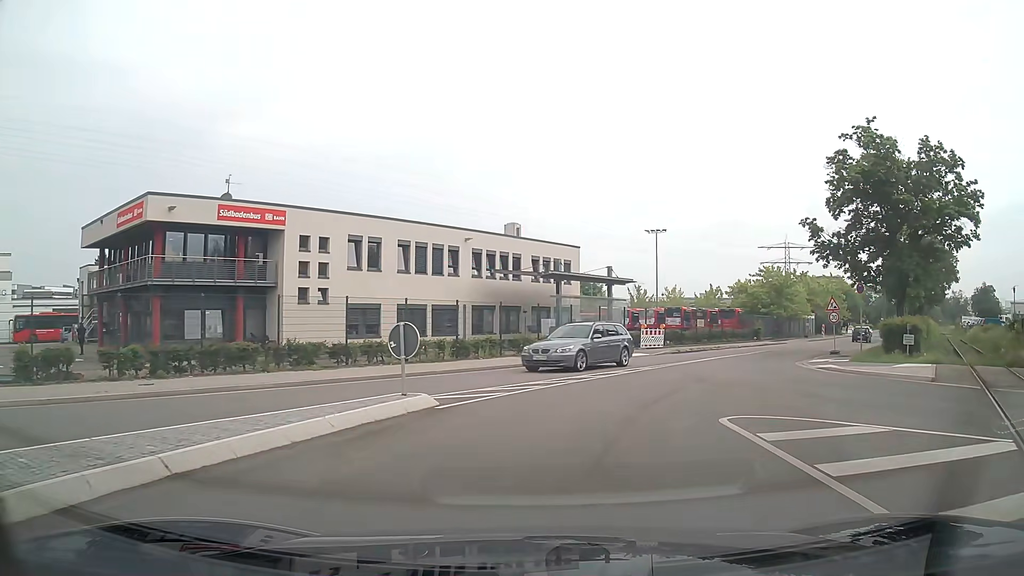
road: unclassified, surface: asphalt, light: Day
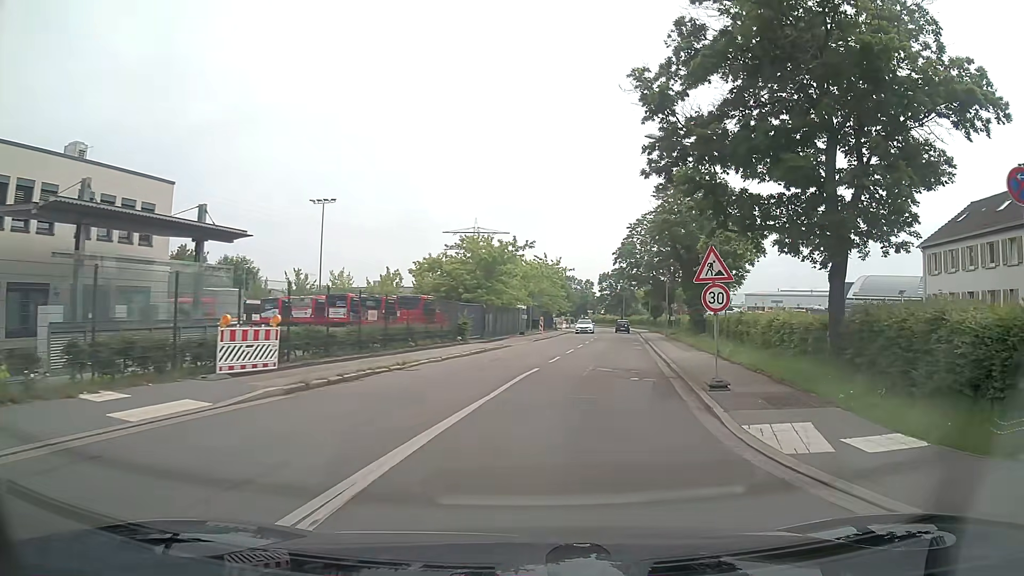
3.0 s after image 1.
(+5.0, +21.1) m; +28°
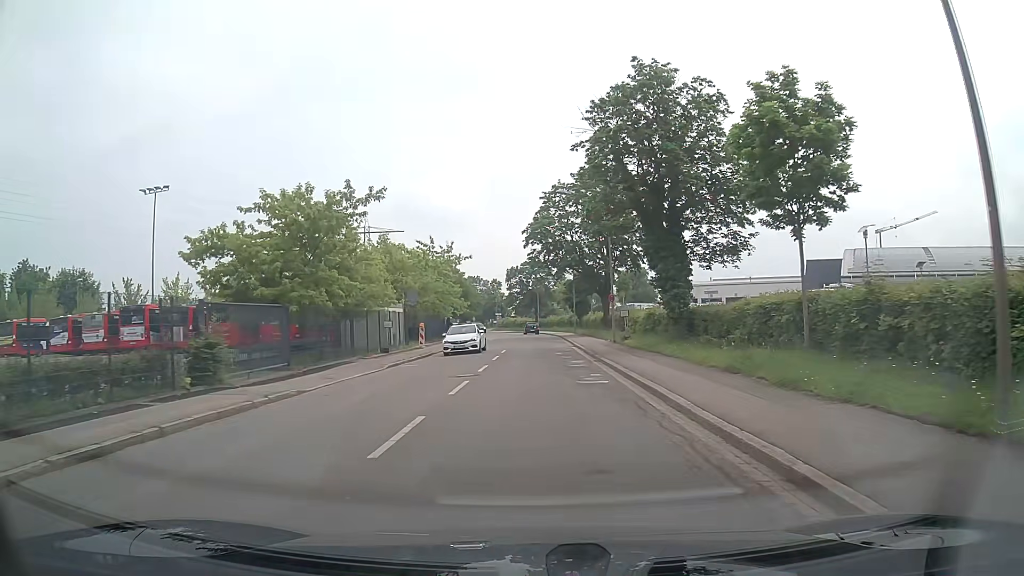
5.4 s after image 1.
(+1.9, +20.9) m; +8°
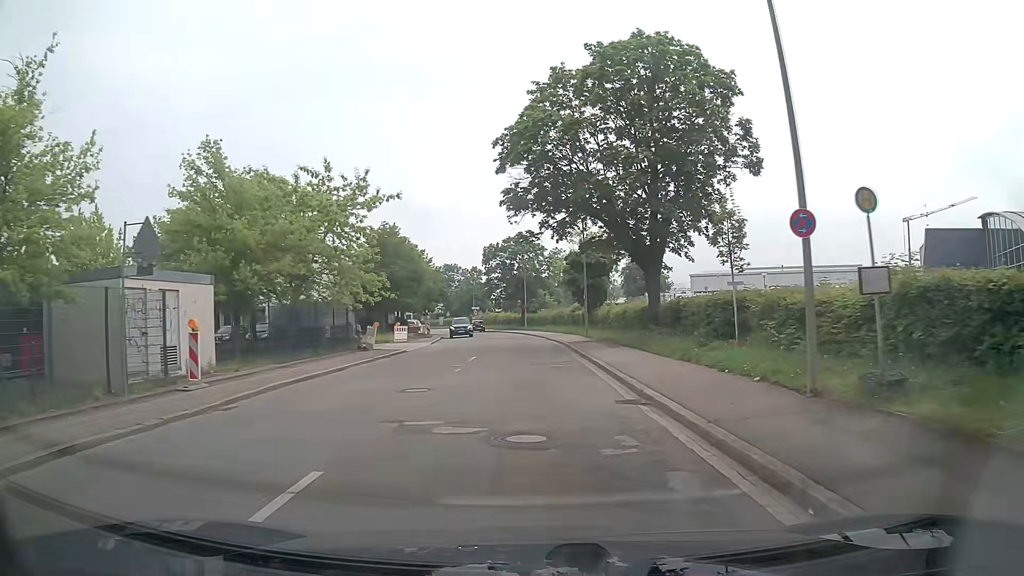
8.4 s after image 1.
(+0.1, +28.1) m; 0°
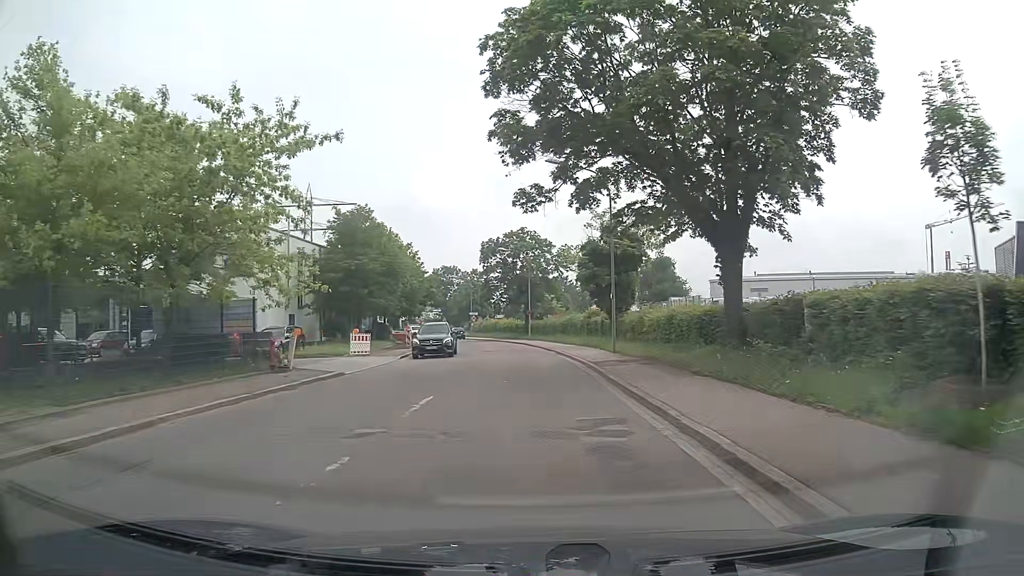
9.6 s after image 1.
(+0.1, +11.6) m; 0°
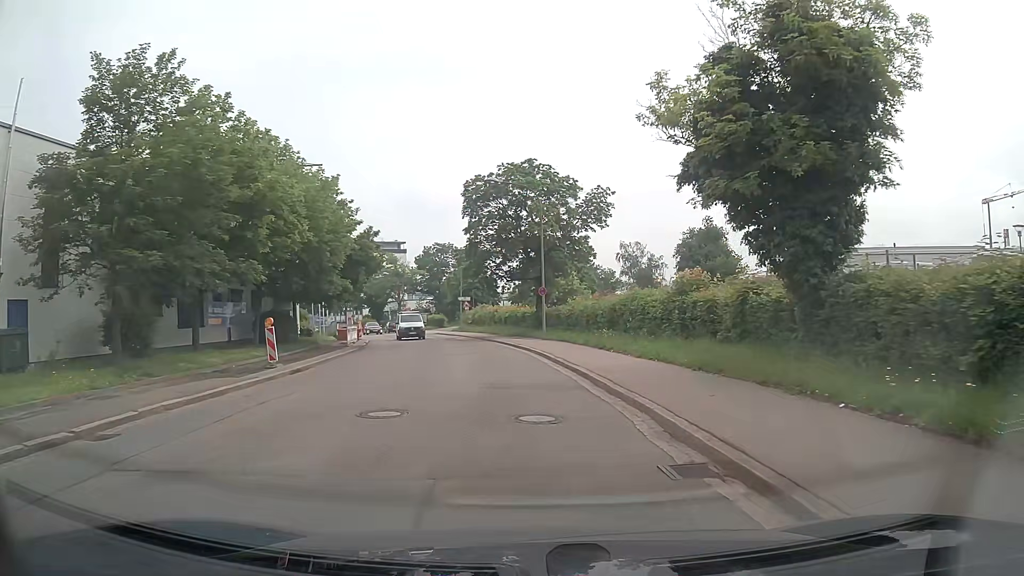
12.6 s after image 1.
(+0.1, +26.7) m; 0°
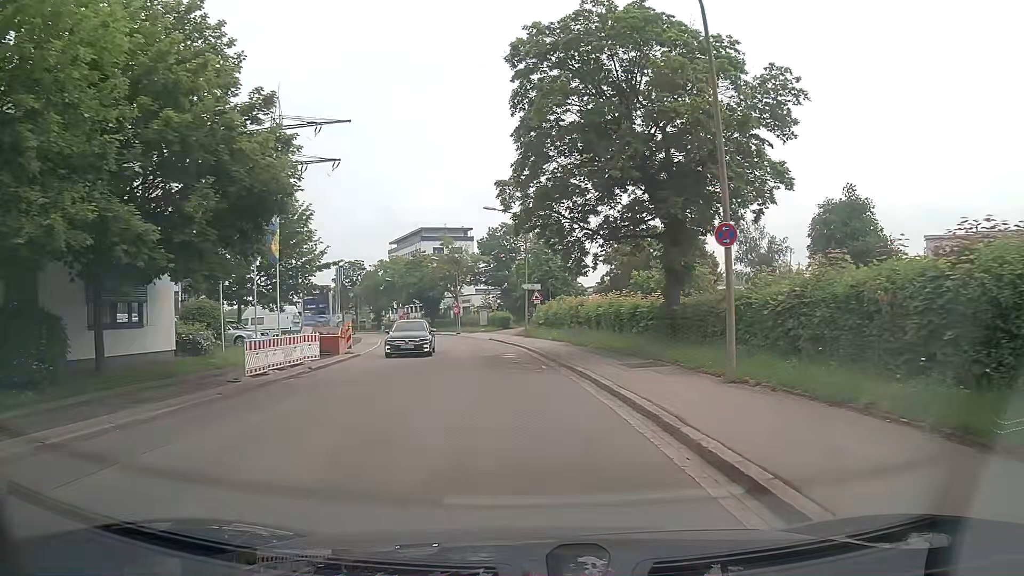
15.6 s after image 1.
(-1.4, +23.1) m; -8°
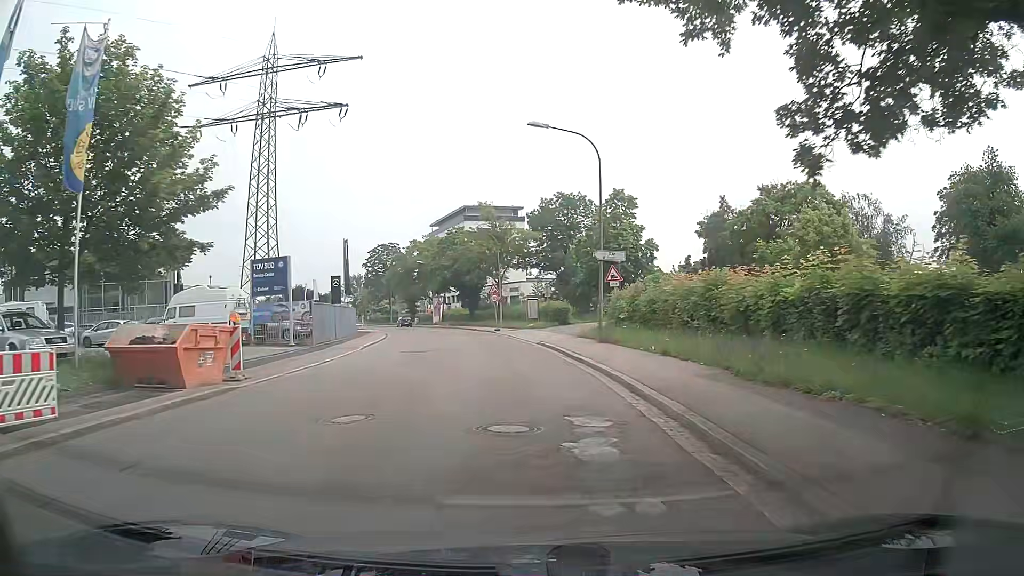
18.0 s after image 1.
(-0.8, +18.0) m; -5°
(0, +10) (-1, +20) (-2, +30) (-4, +40) (-5, +50) (-7, +59) (-9, +69) (-12, +79) (-15, +88) (-19, +98) m
